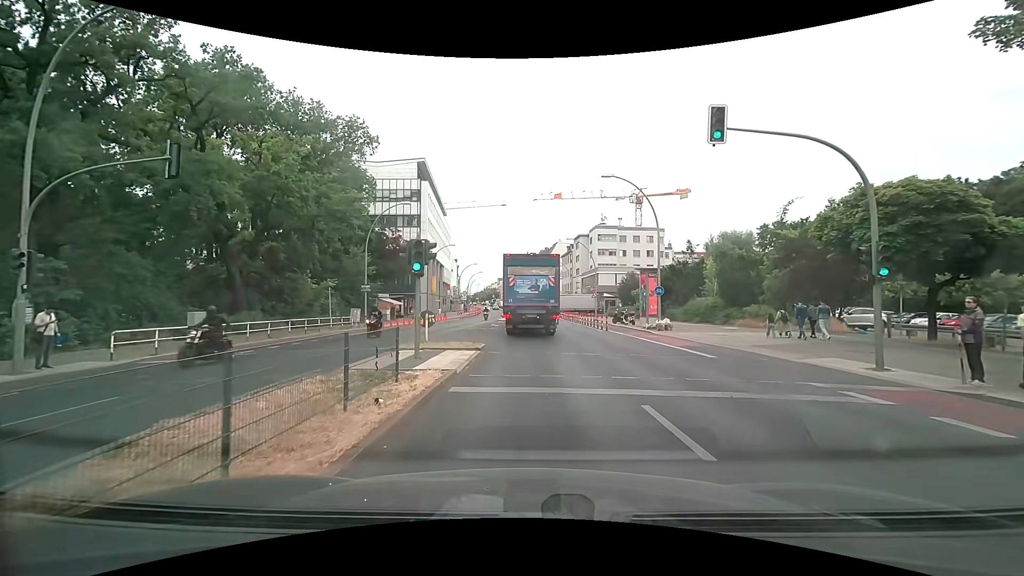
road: primary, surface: asphalt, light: Day
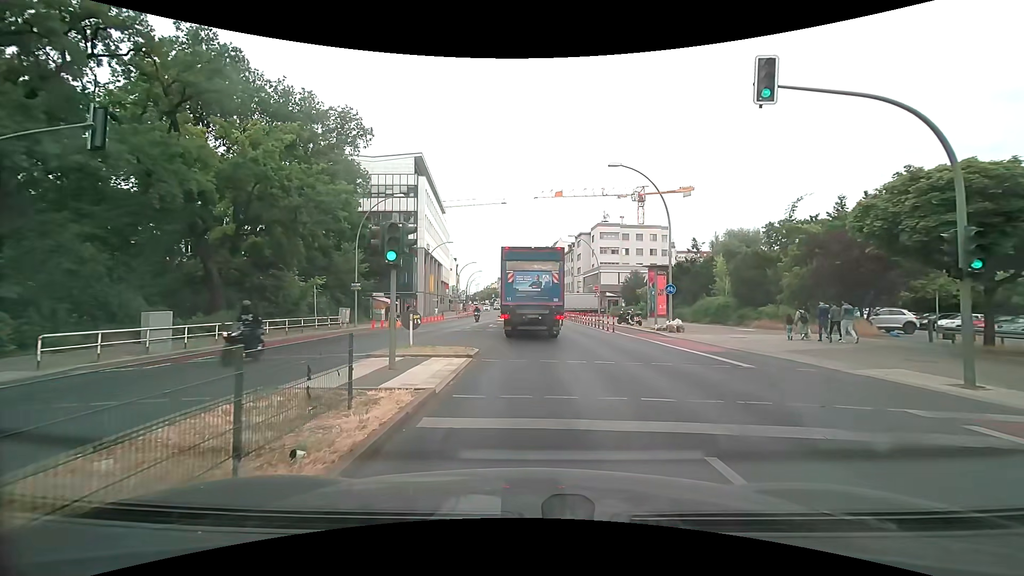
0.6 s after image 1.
(0.0, +2.3) m; +1°
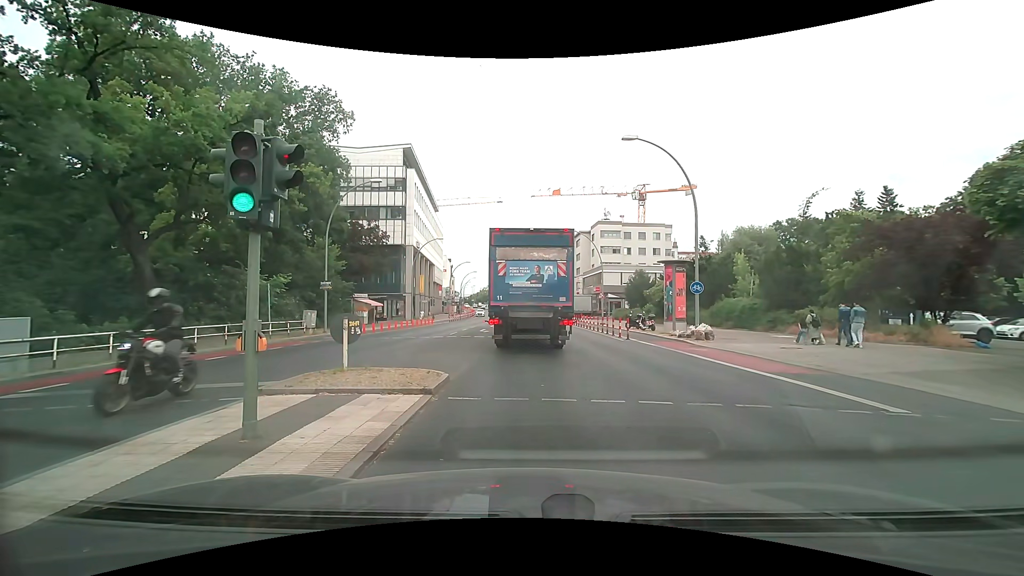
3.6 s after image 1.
(0.0, +4.8) m; +1°
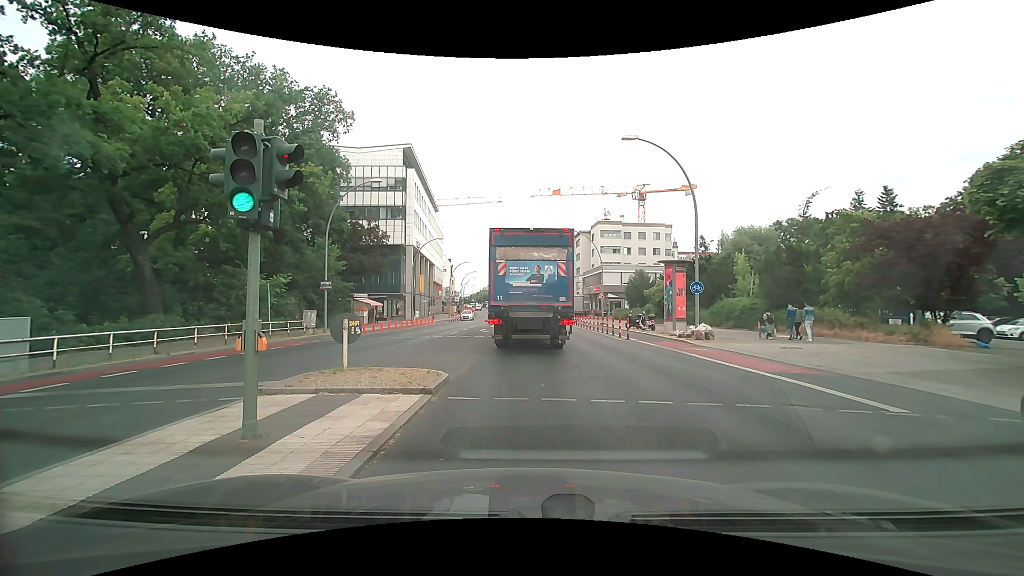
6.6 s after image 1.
(0.0, +0.1) m; 0°
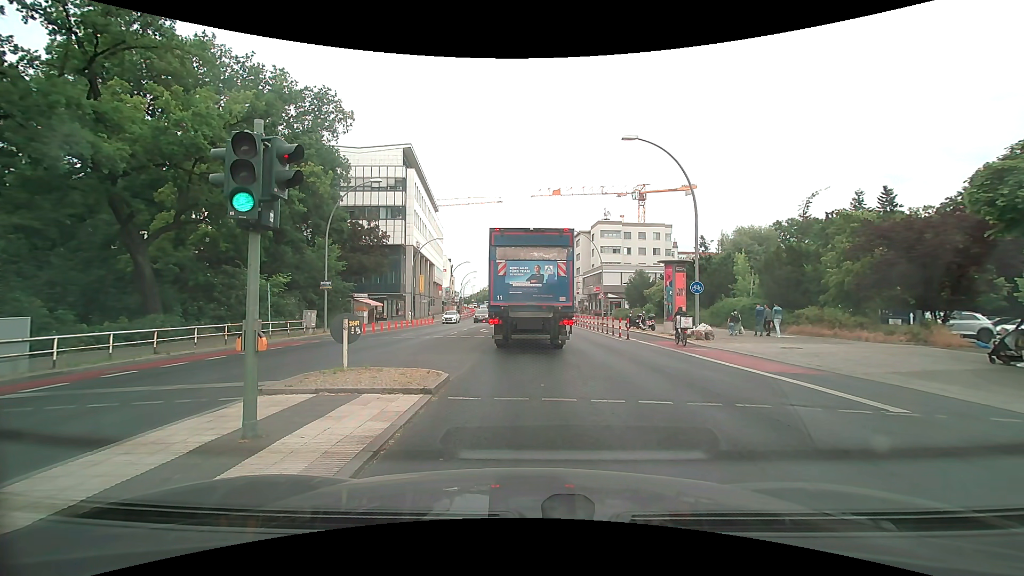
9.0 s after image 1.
(0.0, 0.0) m; 0°
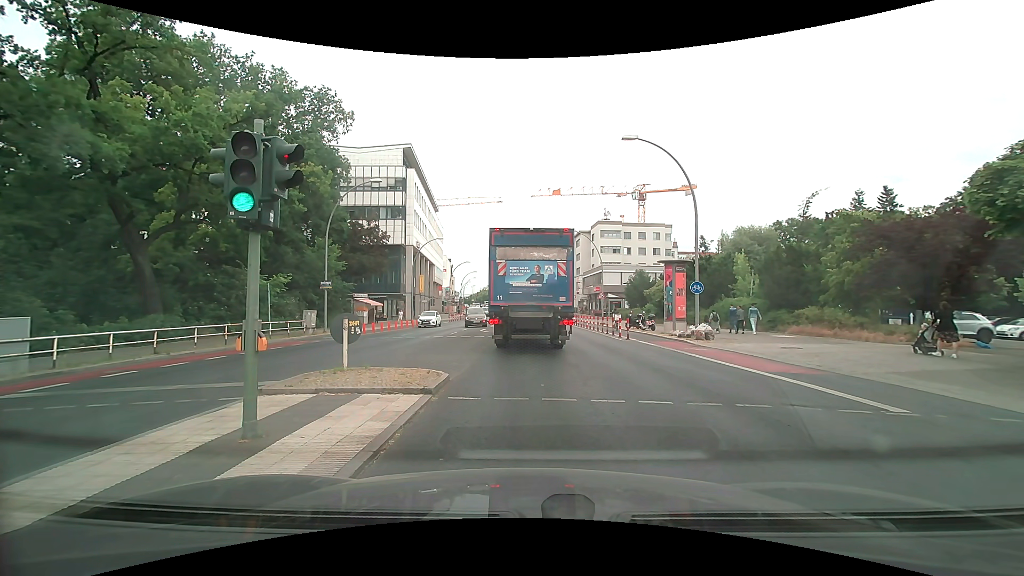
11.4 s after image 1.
(0.0, 0.0) m; 0°
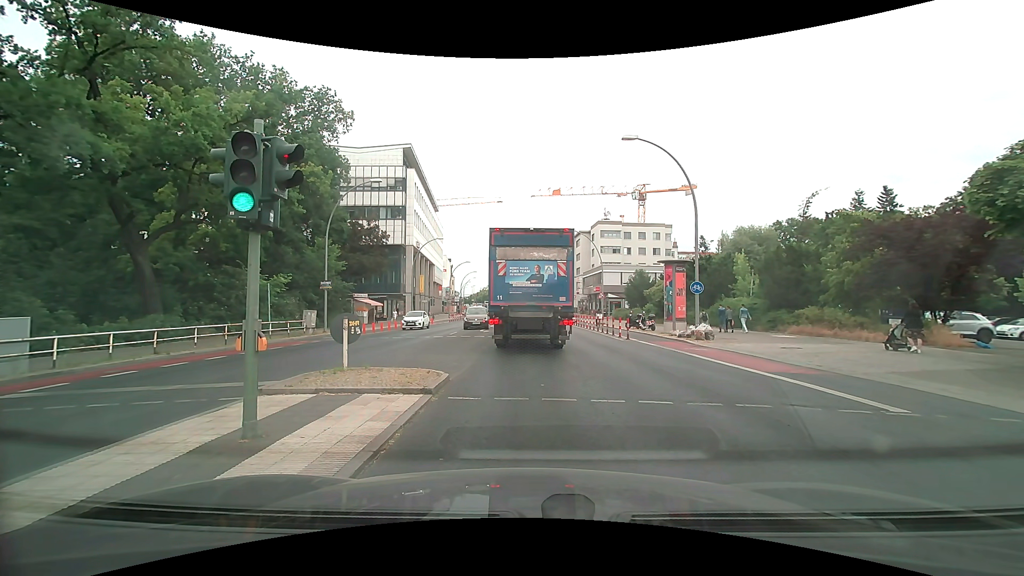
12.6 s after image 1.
(0.0, 0.0) m; 0°
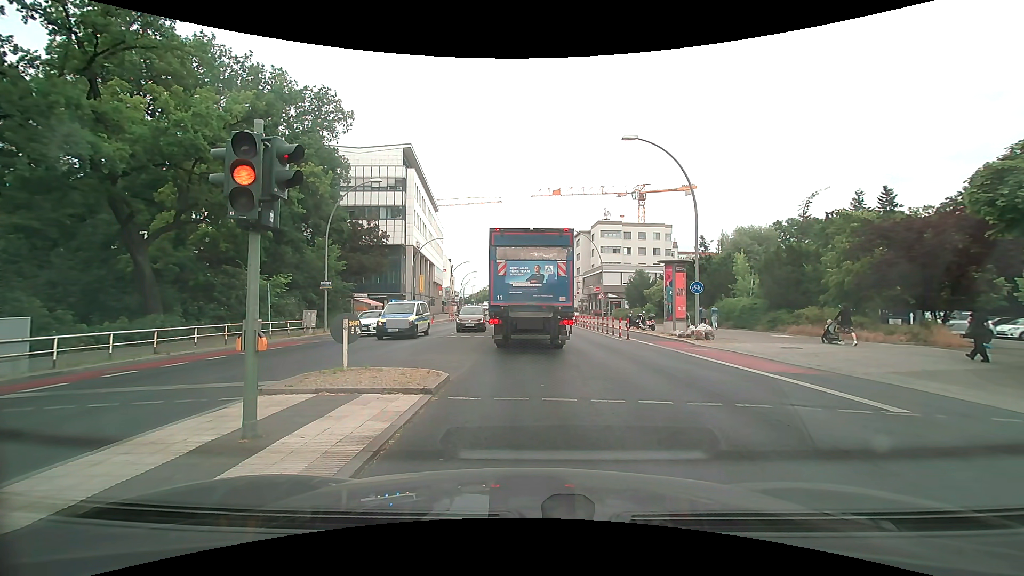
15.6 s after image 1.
(0.0, 0.0) m; 0°
(0, +10) (0, +20) (0, +30) (0, +40) (-1, +50) (-1, +60) (-1, +70) (-1, +80) (-2, +90) (-2, +100) m
